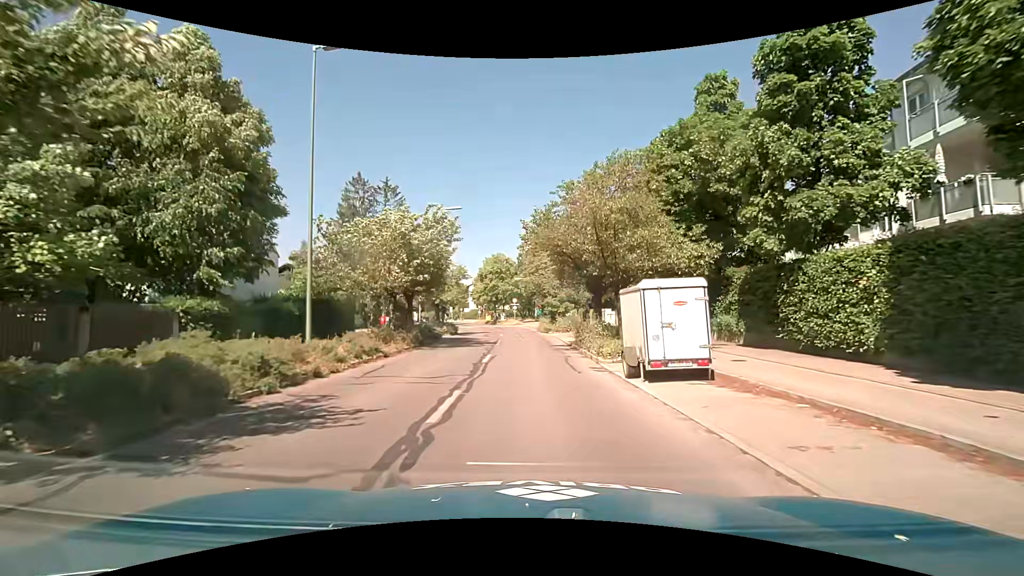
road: tertiary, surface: asphalt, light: Day
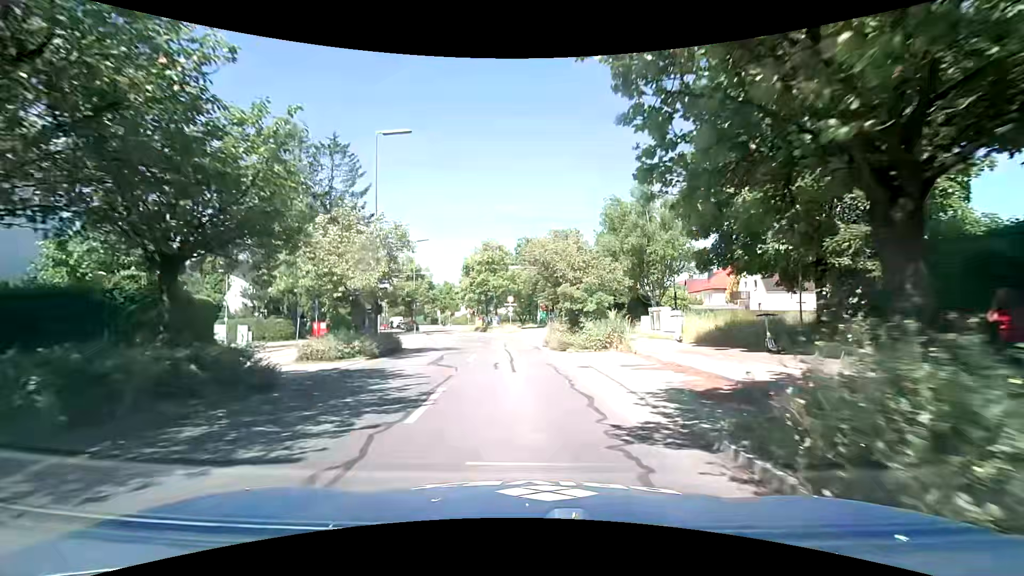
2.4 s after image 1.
(0.0, +18.1) m; 0°
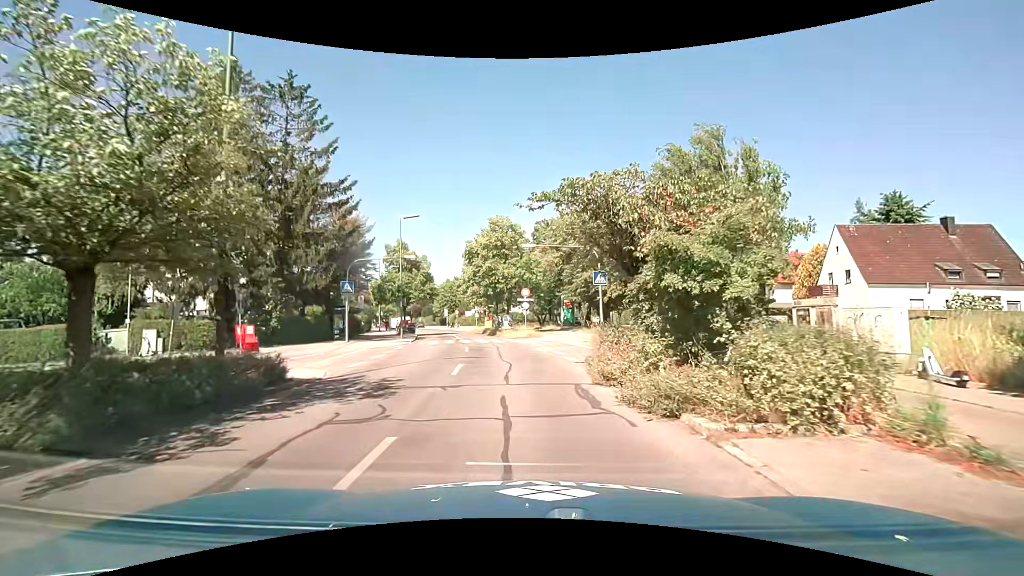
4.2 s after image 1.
(-0.2, +12.8) m; -2°
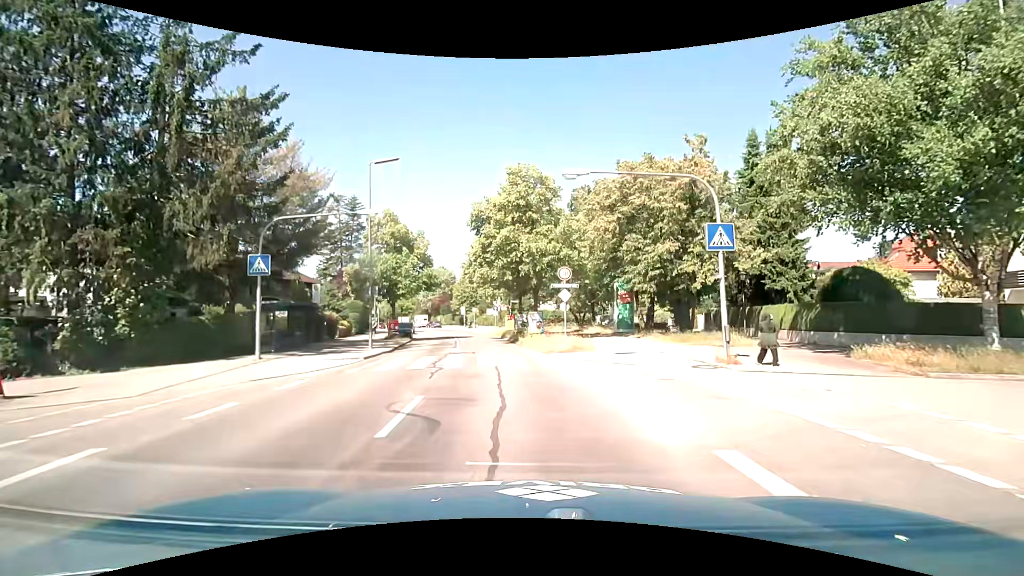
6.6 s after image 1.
(-0.5, +15.1) m; -3°
(0, +10) (-1, +20) (-2, +30) (-4, +40) (-6, +50) (-8, +59) (-10, +69) (-13, +79) (-16, +88) (-20, +98) m
